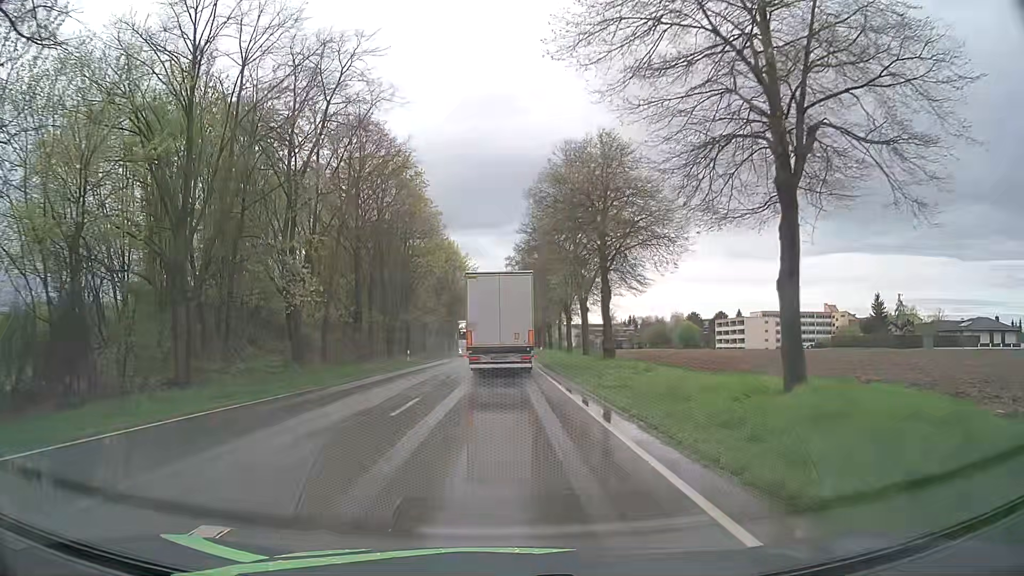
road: primary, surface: asphalt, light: Day
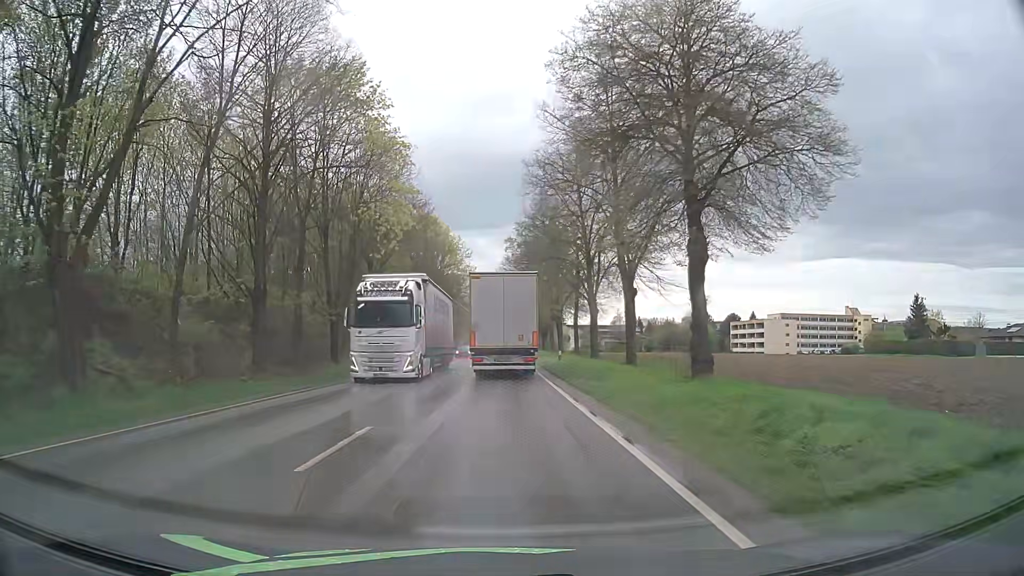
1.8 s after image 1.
(0.0, +17.8) m; +1°
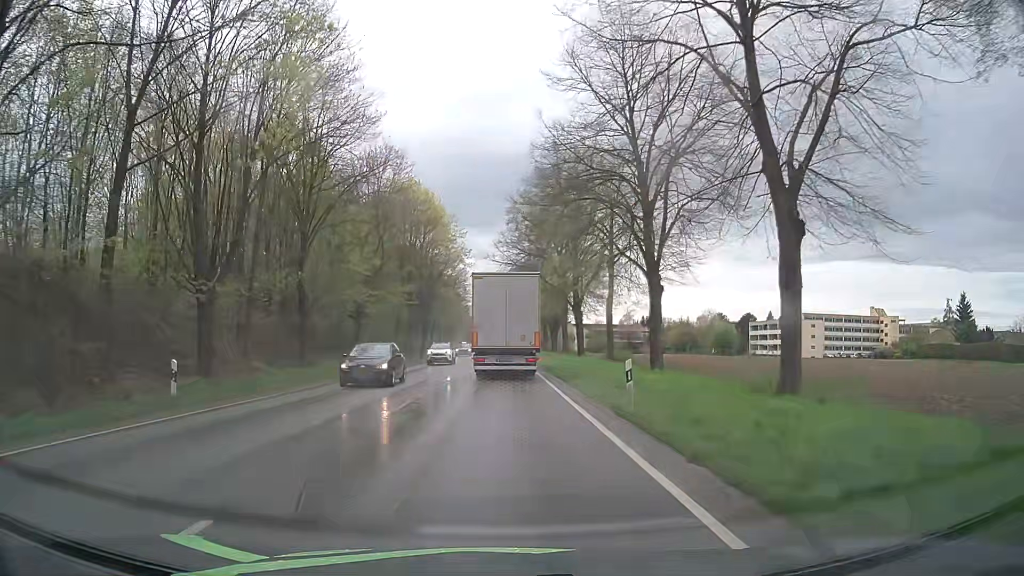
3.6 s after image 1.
(-0.2, +17.3) m; 0°
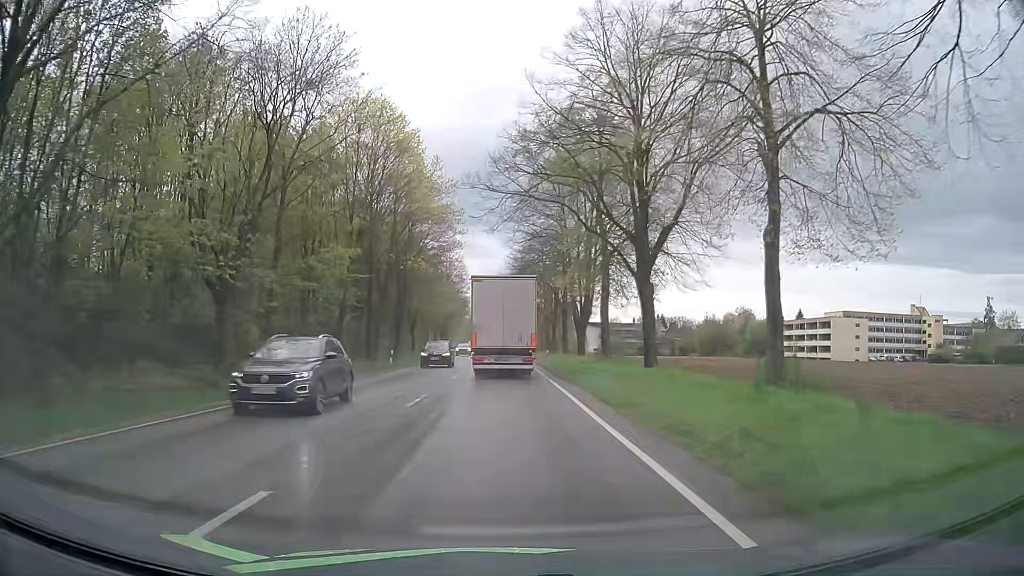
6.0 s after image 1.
(-0.2, +22.9) m; 0°
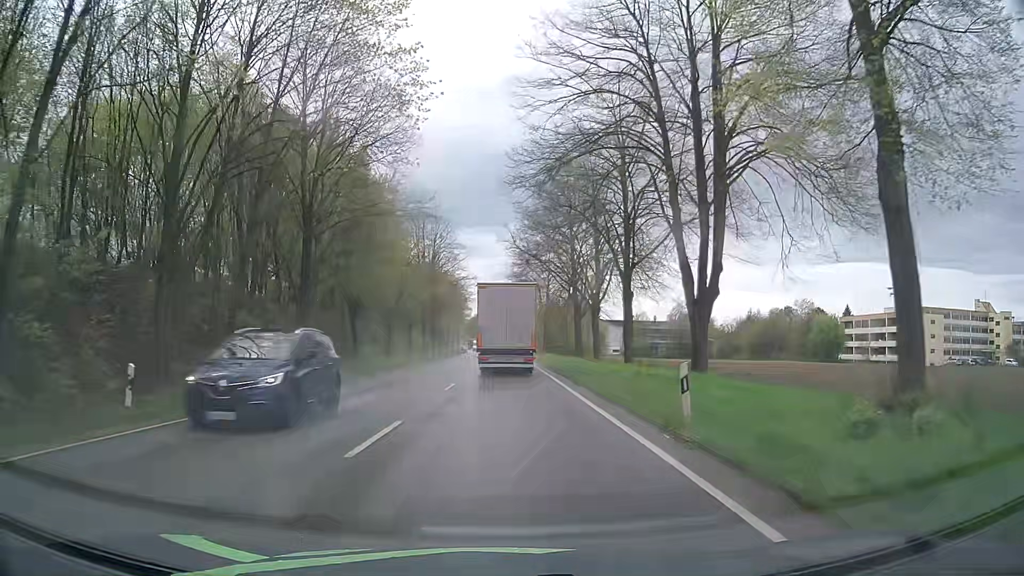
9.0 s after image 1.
(-0.4, +30.4) m; -1°
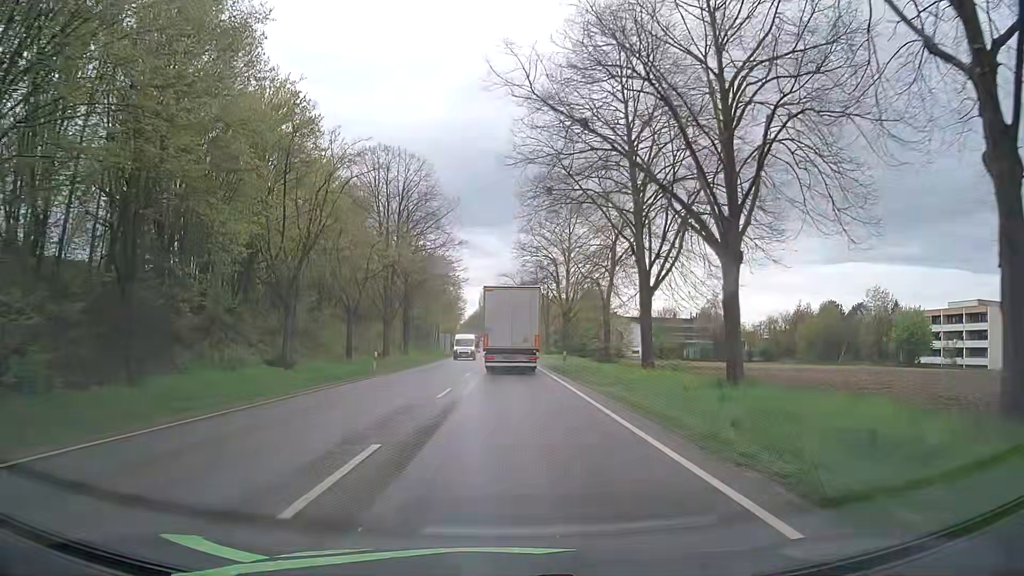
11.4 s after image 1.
(+0.1, +26.7) m; -1°
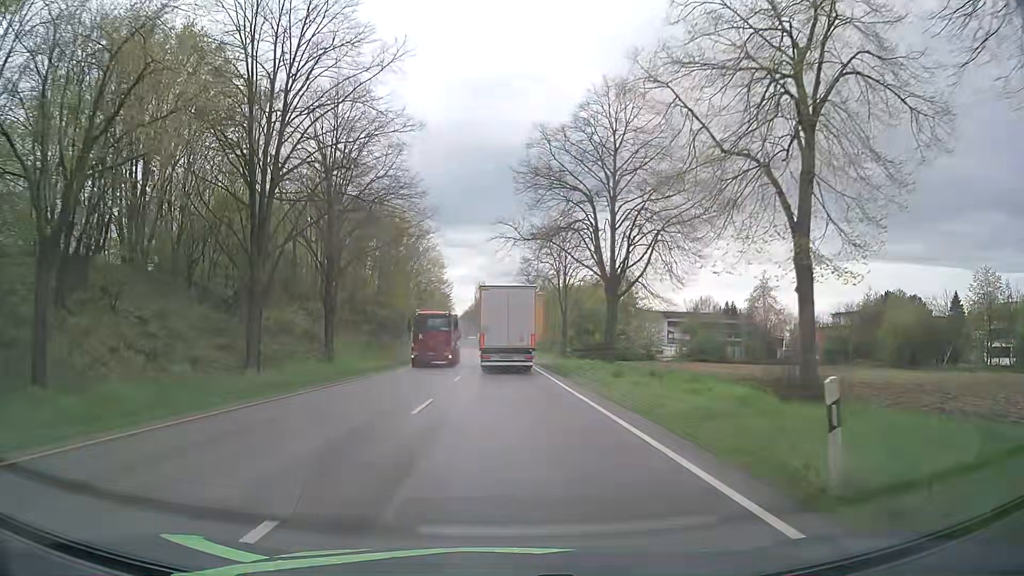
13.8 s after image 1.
(+0.3, +28.2) m; +1°
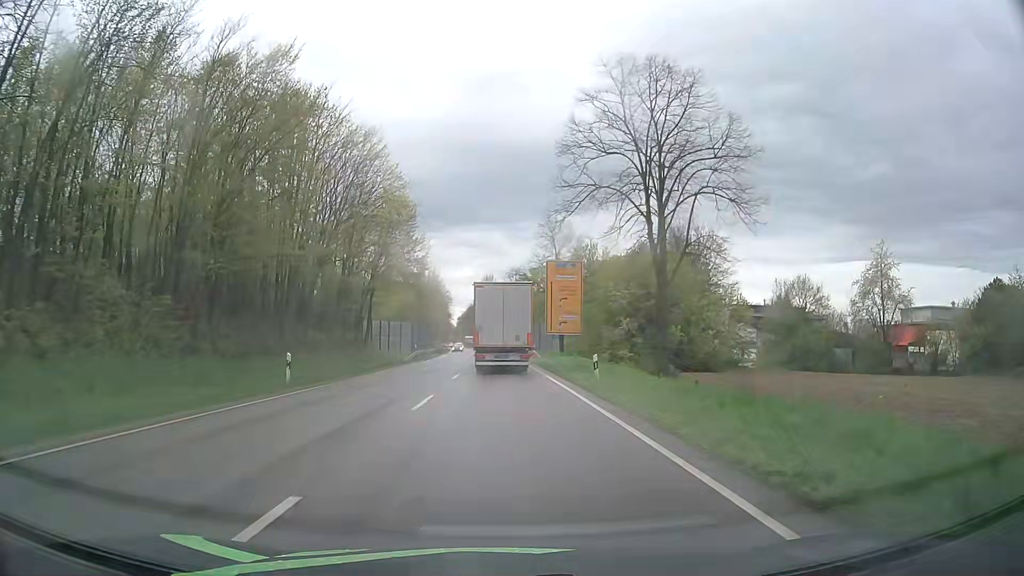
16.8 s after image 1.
(-0.1, +35.2) m; -1°
(0, +10) (0, +20) (0, +30) (0, +40) (0, +50) (-1, +60) (-1, +70) (-1, +80) (-1, +90) (-2, +100) m
